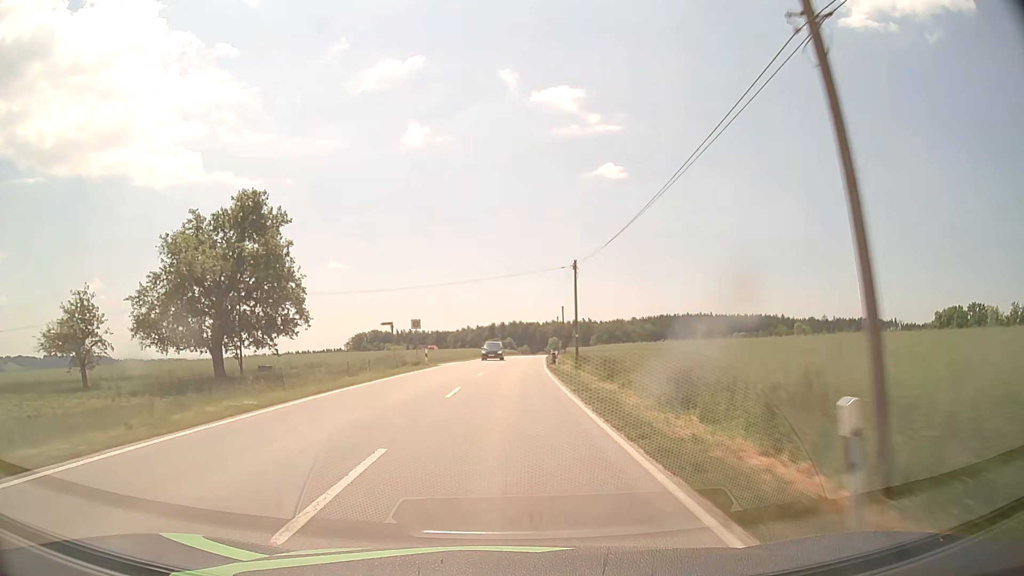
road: secondary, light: Day
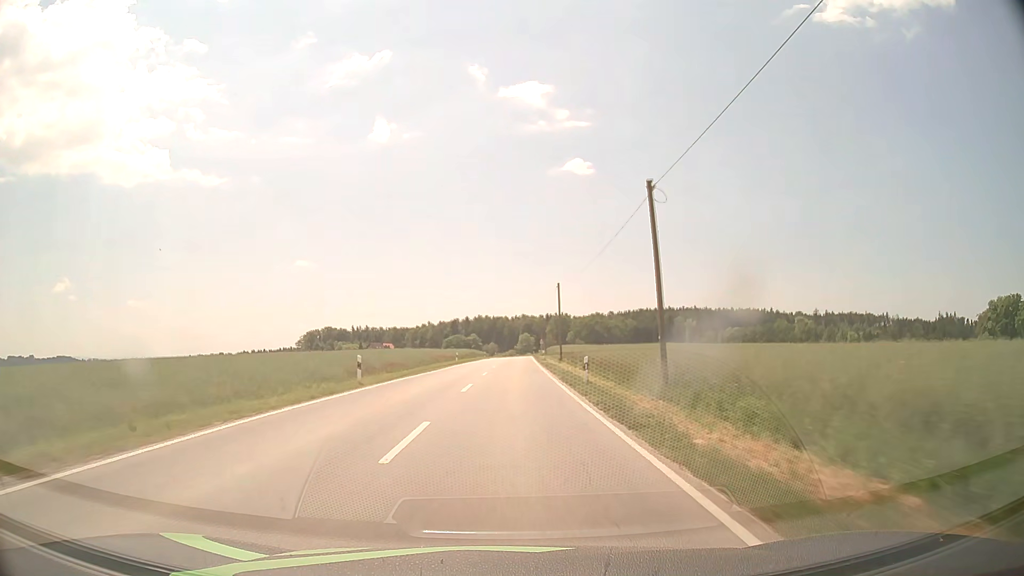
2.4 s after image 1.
(+1.6, +56.7) m; +3°
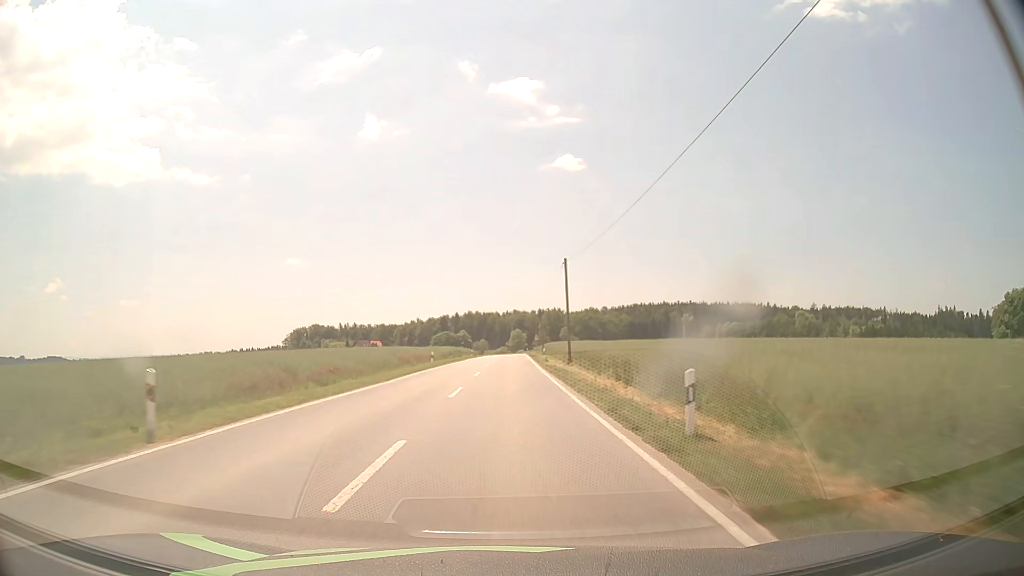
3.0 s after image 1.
(+0.1, +14.2) m; +1°
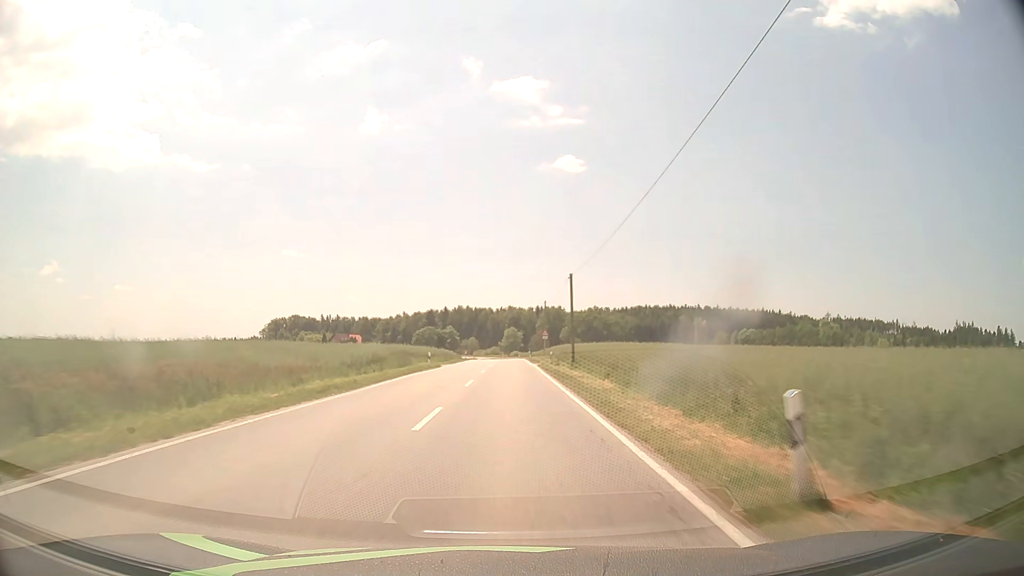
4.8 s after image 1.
(+0.2, +42.7) m; +1°
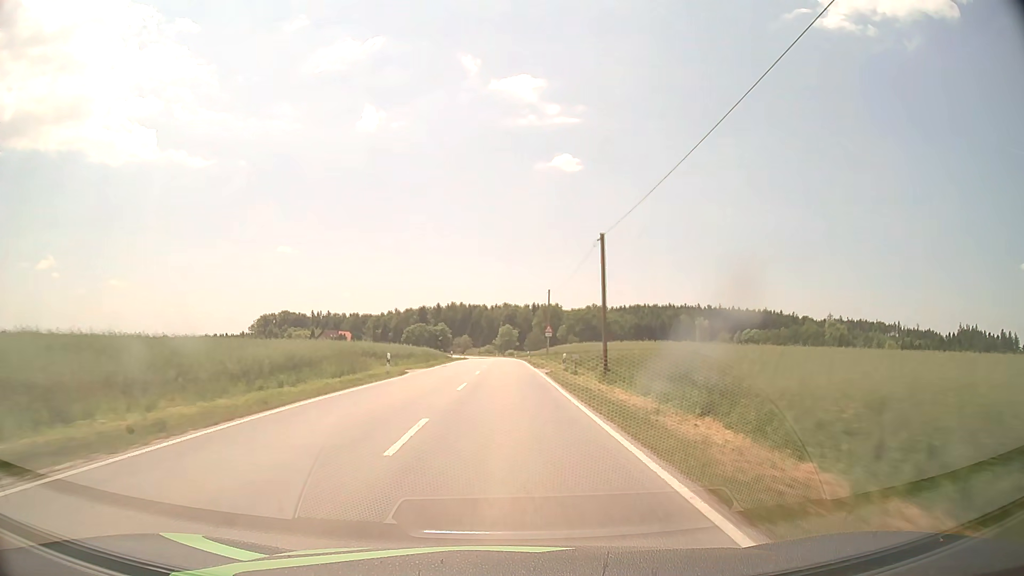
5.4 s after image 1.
(+0.1, +14.2) m; 0°
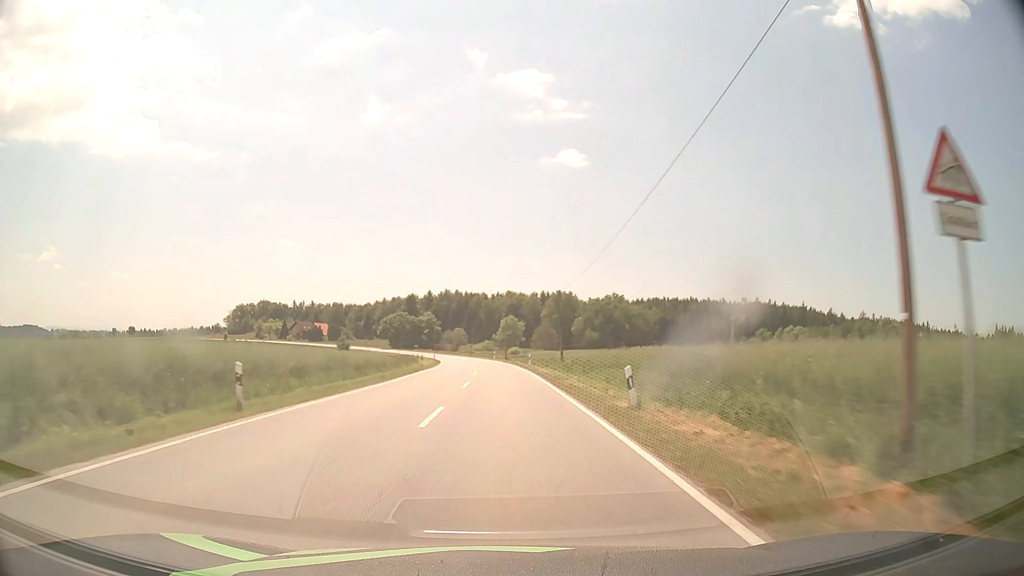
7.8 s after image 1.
(+0.1, +57.0) m; 0°
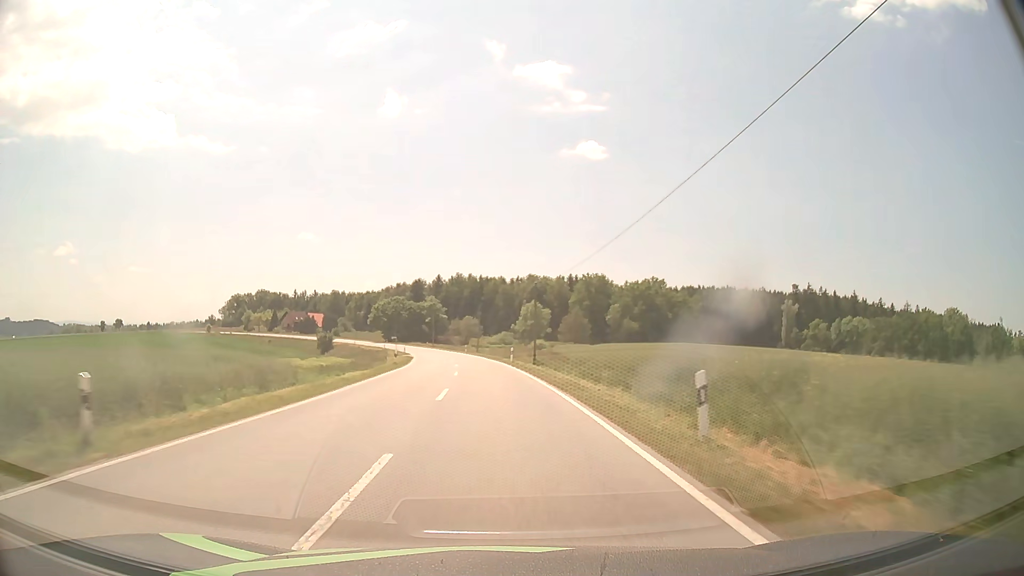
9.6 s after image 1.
(-0.4, +42.8) m; -1°
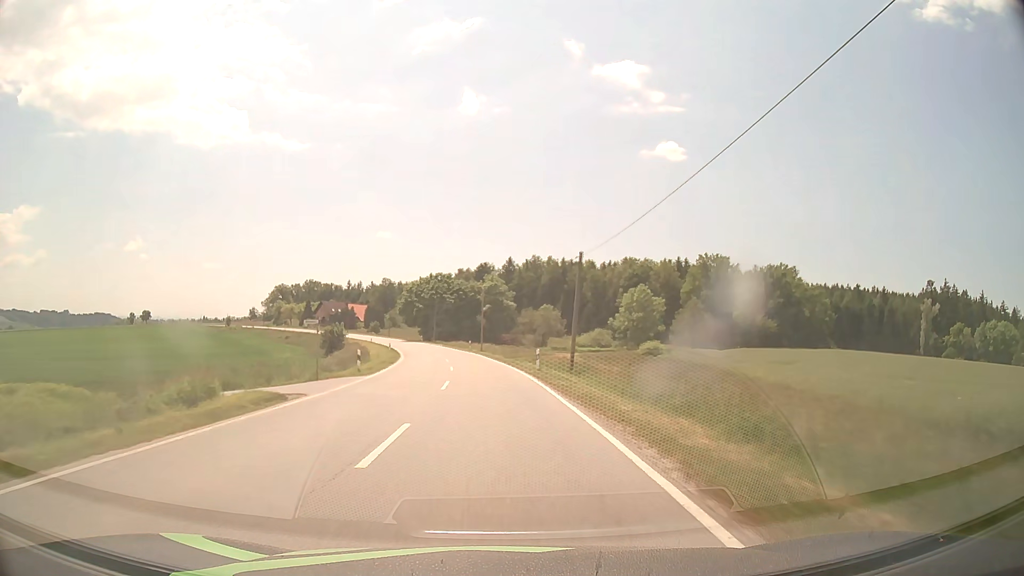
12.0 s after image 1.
(-2.9, +56.9) m; -6°
(0, +10) (-1, +20) (-1, +30) (-2, +40) (-3, +50) (-5, +60) (-7, +70) (-9, +79) (-11, +89) (-14, +99) m
